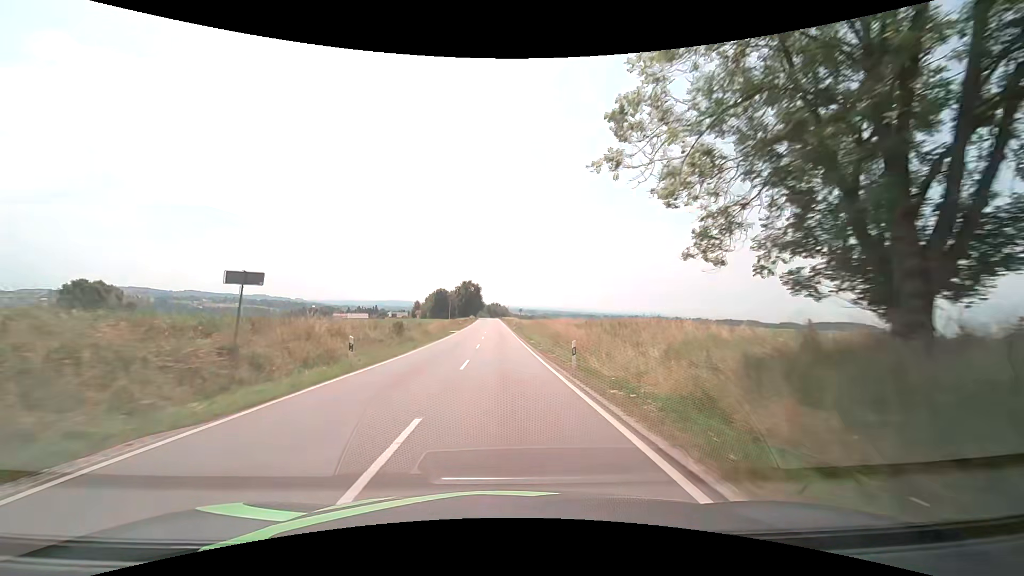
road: secondary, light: Day
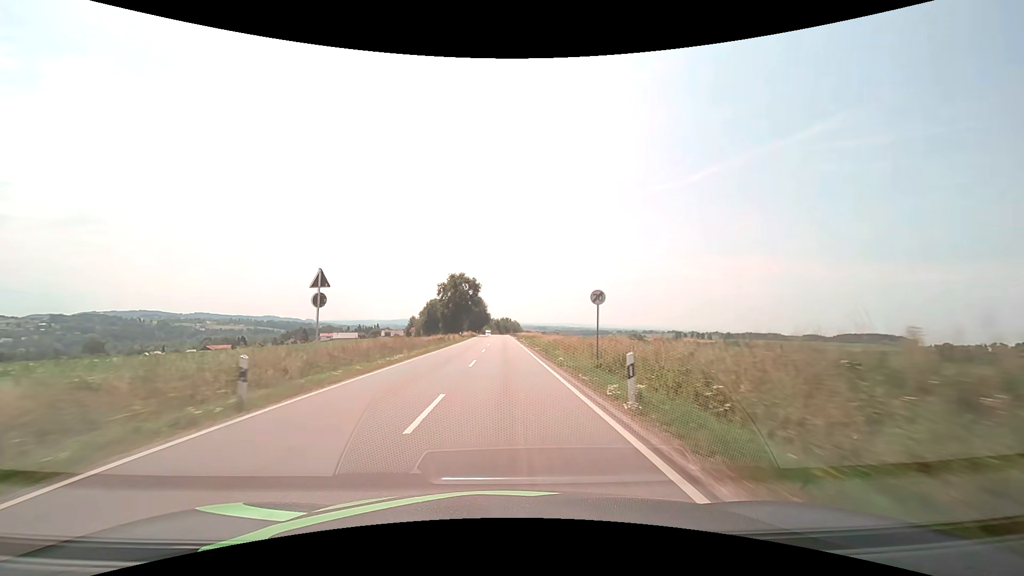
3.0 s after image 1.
(-1.1, +57.2) m; -1°
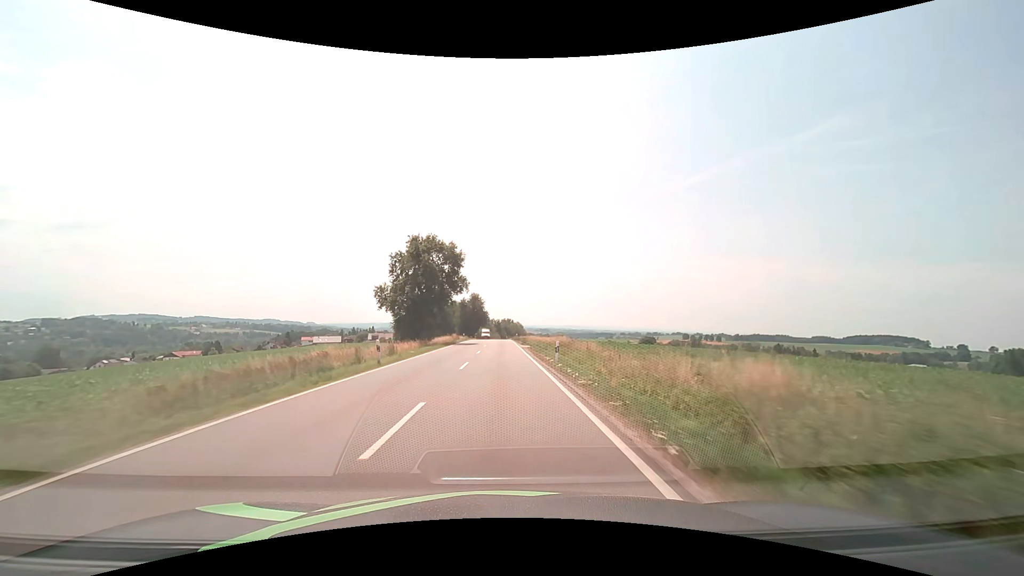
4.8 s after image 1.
(0.0, +37.6) m; 0°
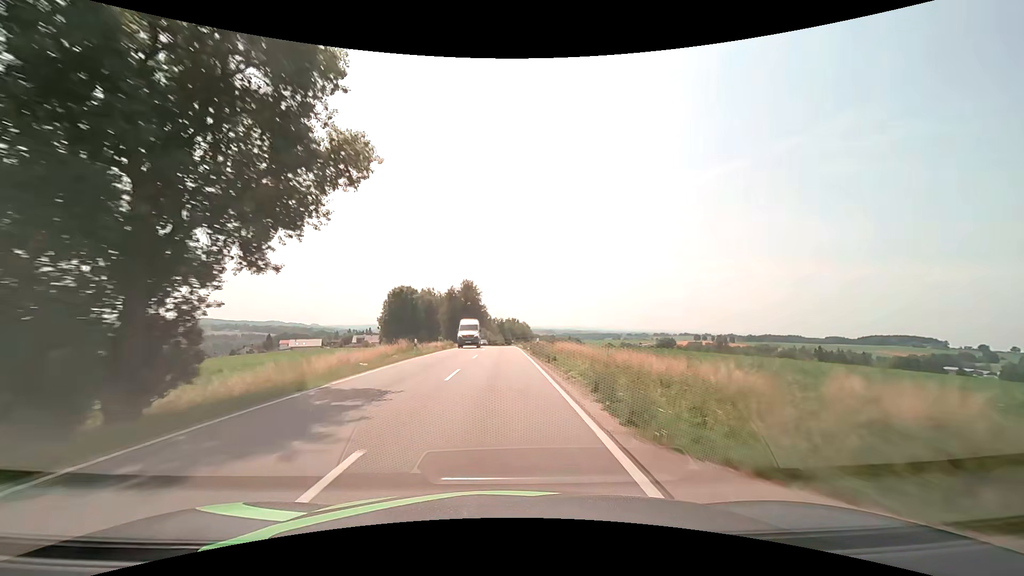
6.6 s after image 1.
(-0.2, +40.0) m; 0°
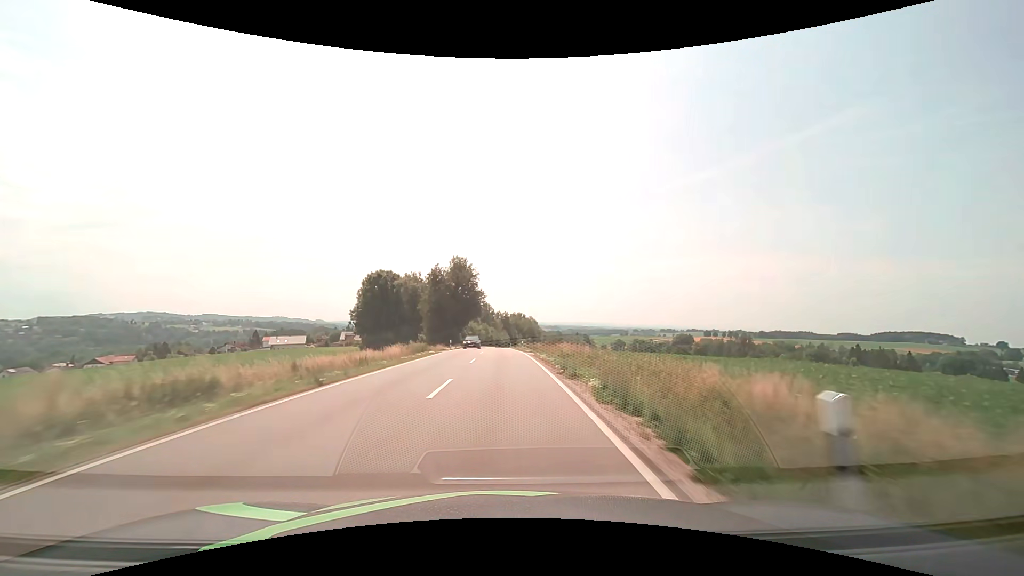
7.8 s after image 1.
(-0.1, +27.9) m; -1°
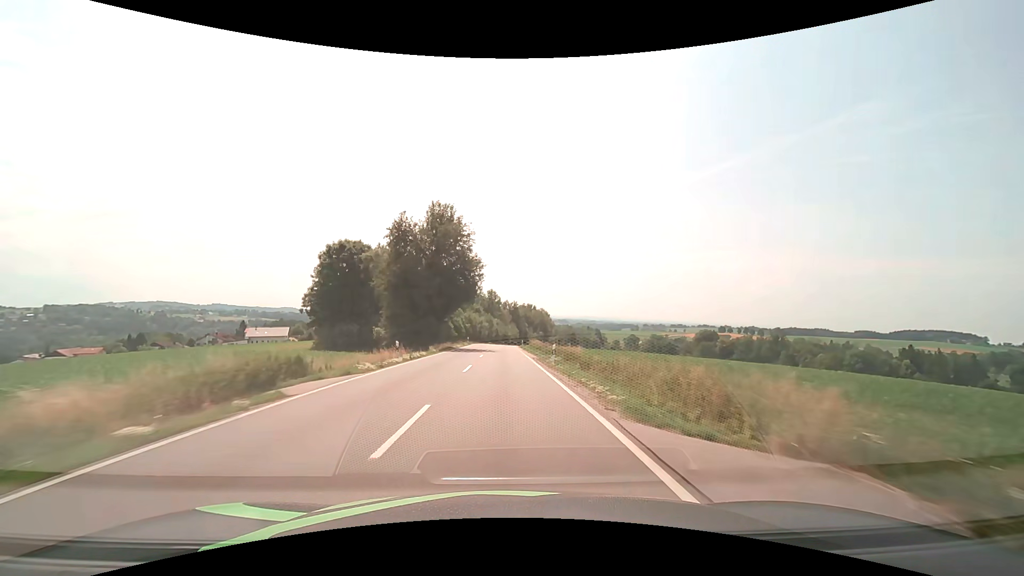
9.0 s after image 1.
(-0.2, +28.8) m; -1°
